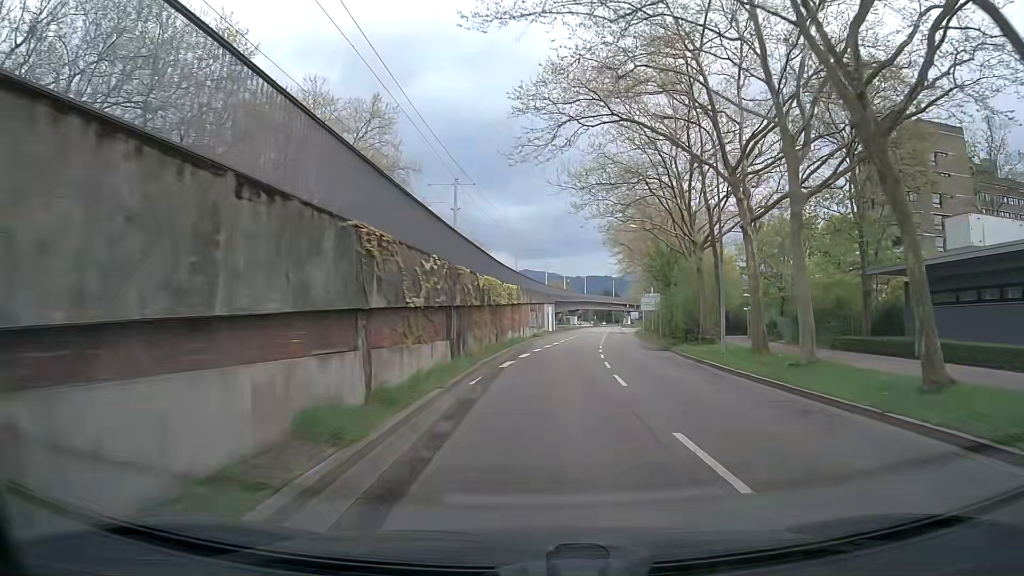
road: tertiary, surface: asphalt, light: Day
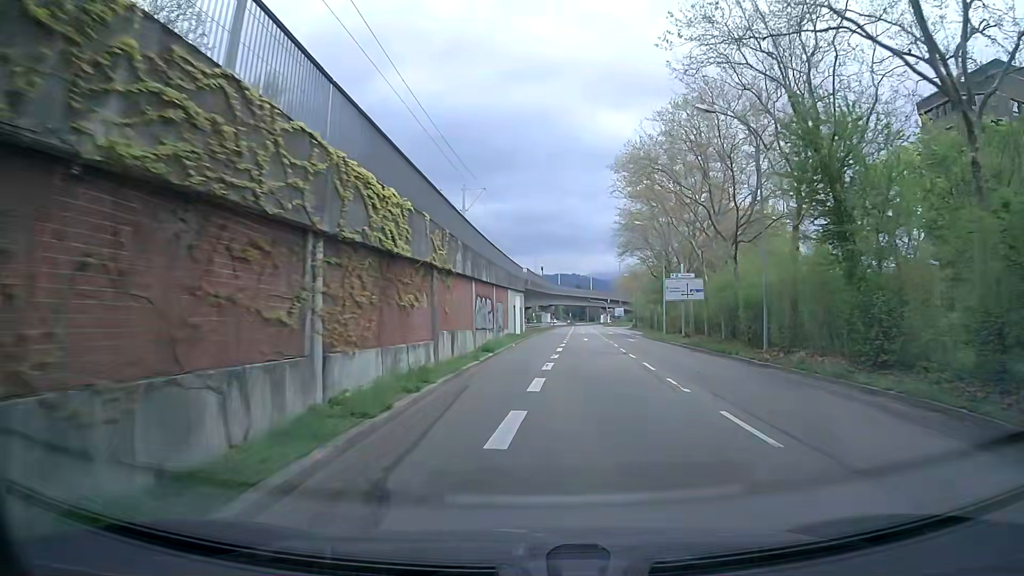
(+0.9, +31.2) m; +3°
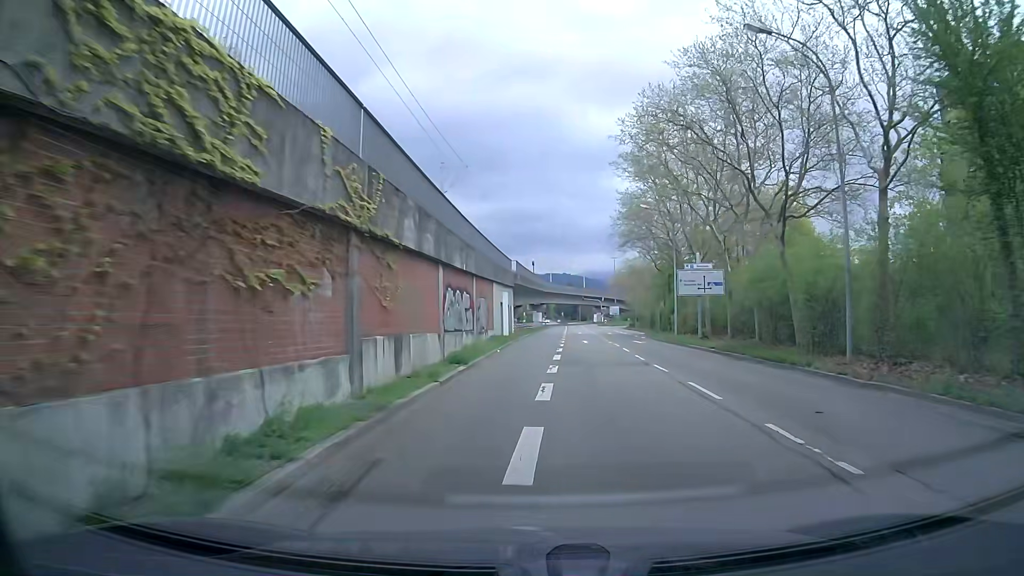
(+0.1, +7.6) m; +1°
(0, +10) (0, +20) (0, +30) (0, +40) (+1, +50) (+1, +60) (+1, +70) (+2, +80) (+2, +90) (+3, +100) m
